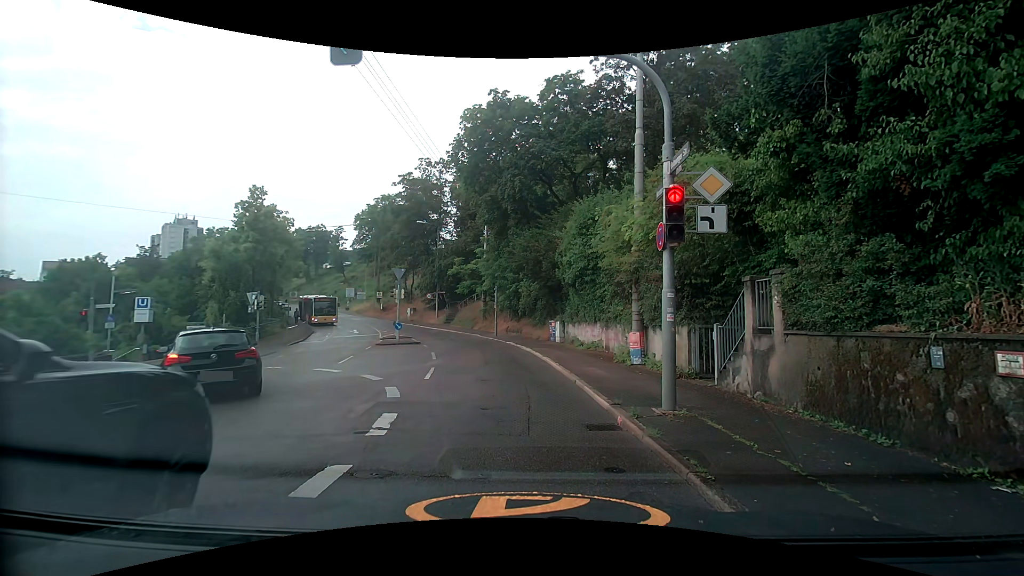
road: secondary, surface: asphalt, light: Day
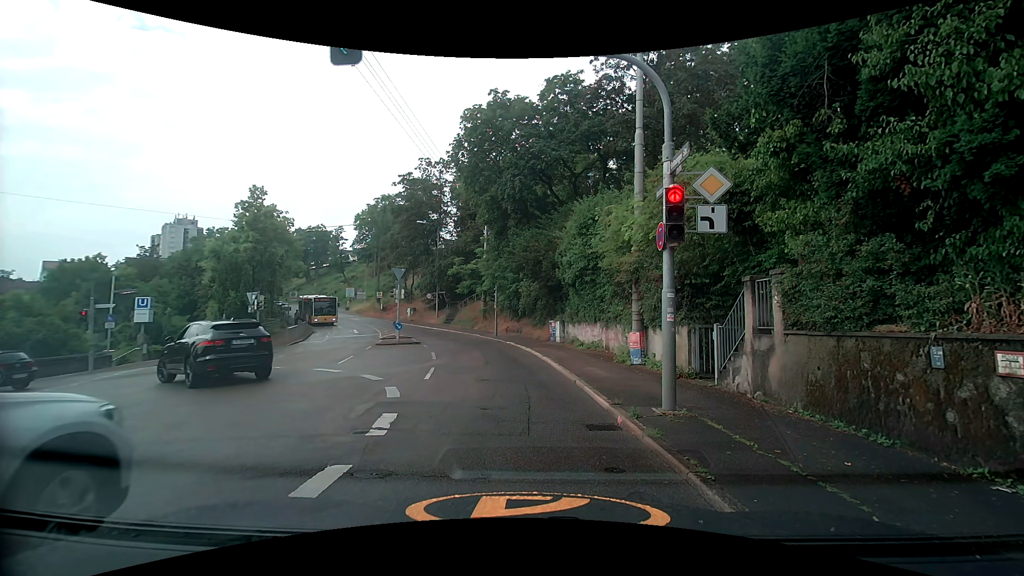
(0.0, 0.0) m; 0°
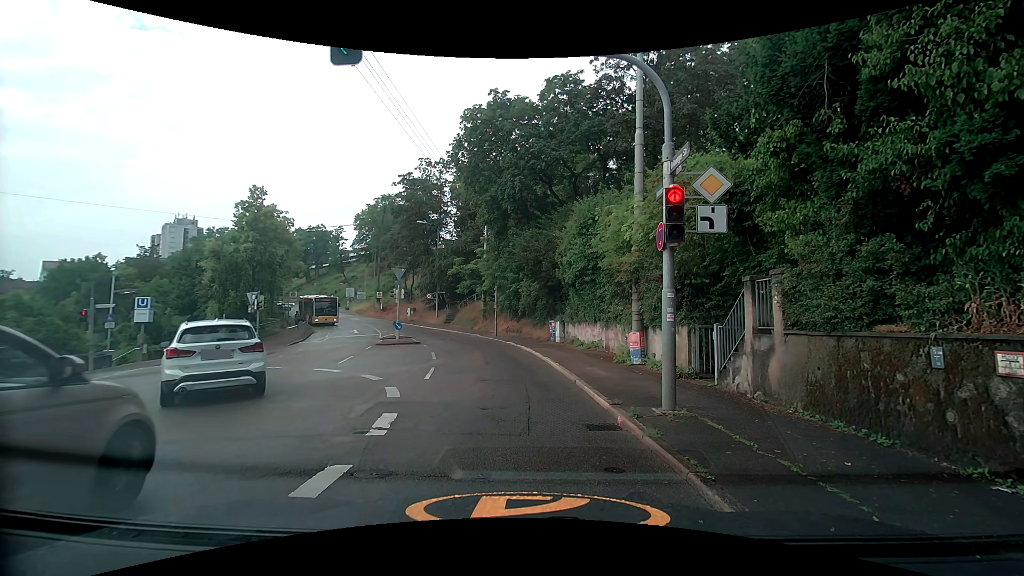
(0.0, 0.0) m; 0°
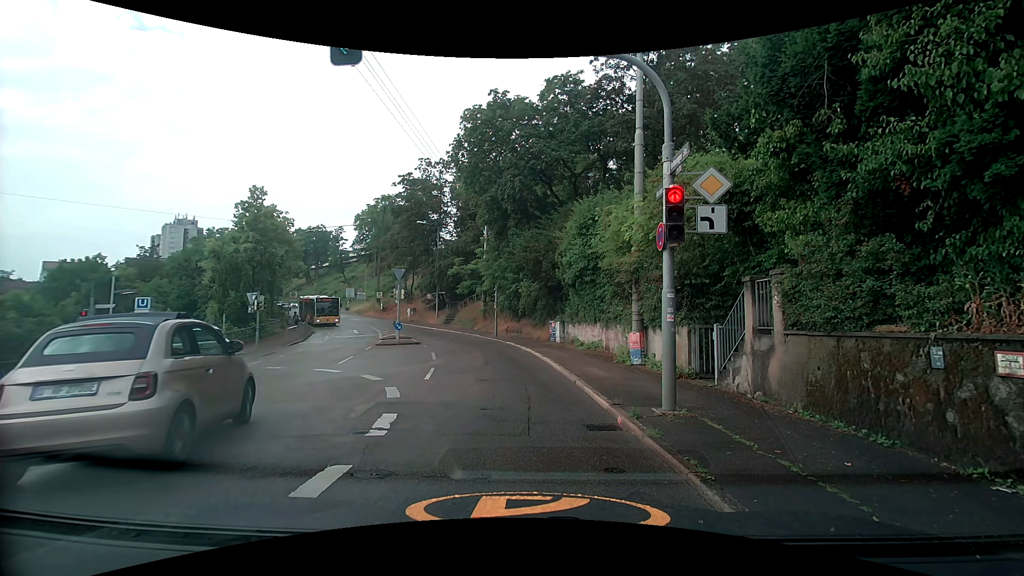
(0.0, 0.0) m; 0°
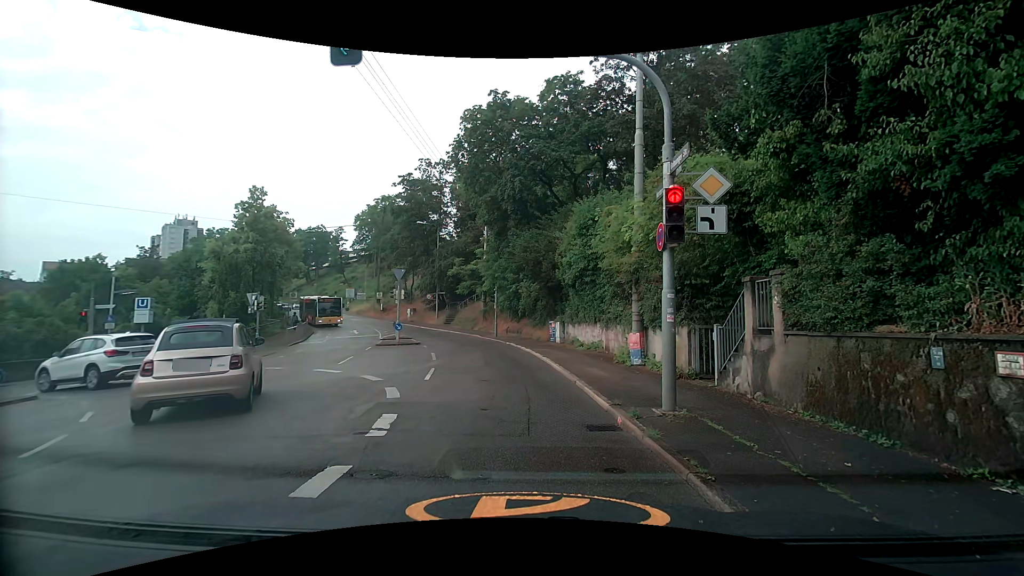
(0.0, 0.0) m; 0°
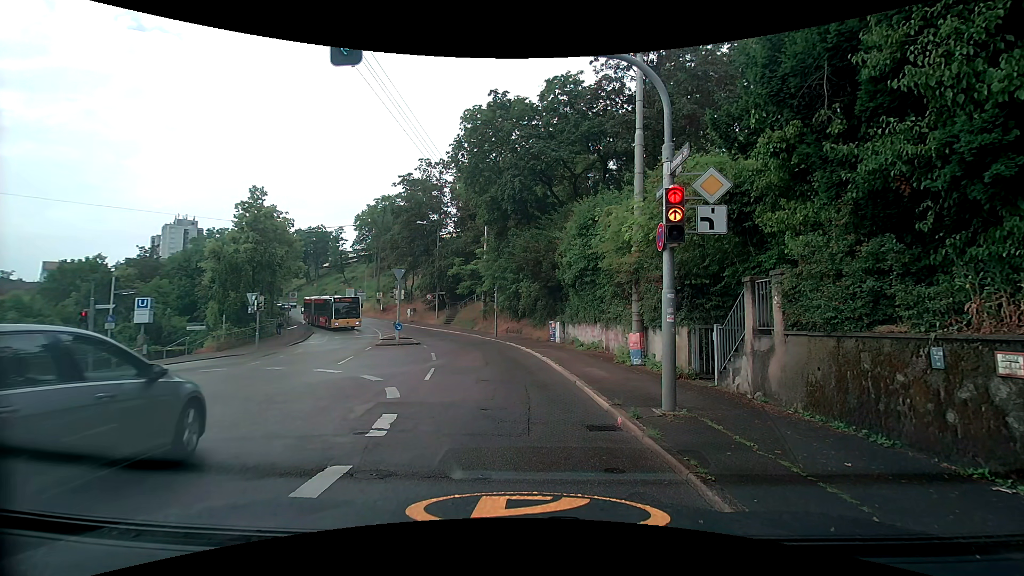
(0.0, 0.0) m; 0°
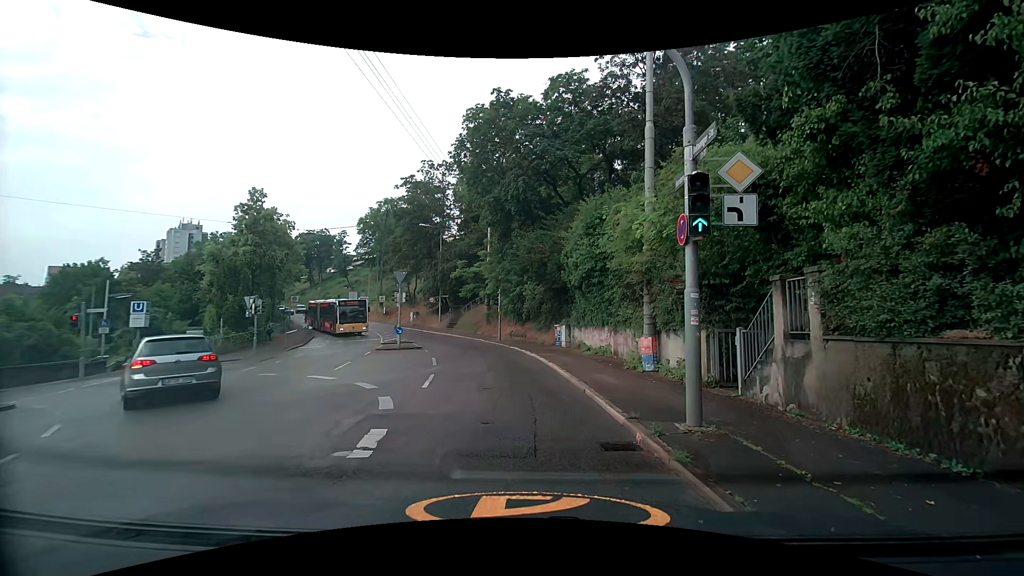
(0.0, +0.9) m; -3°
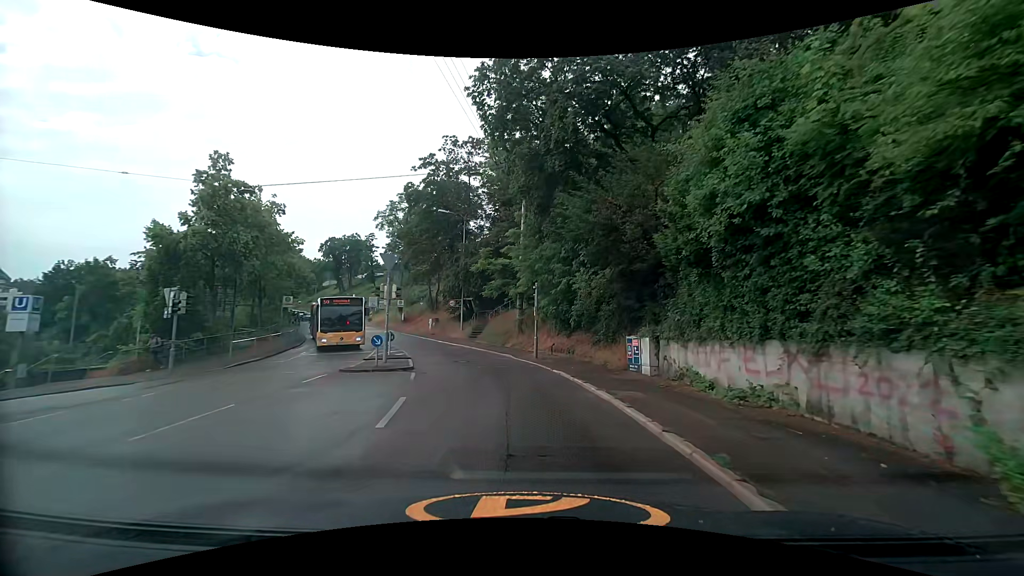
(-0.5, +10.9) m; -4°
